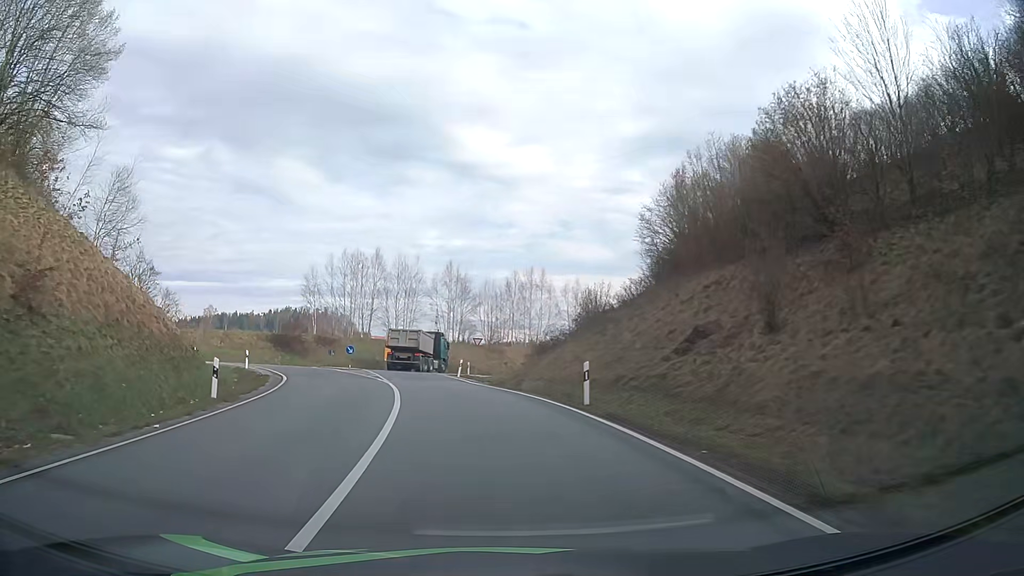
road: primary_link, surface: asphalt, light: Day
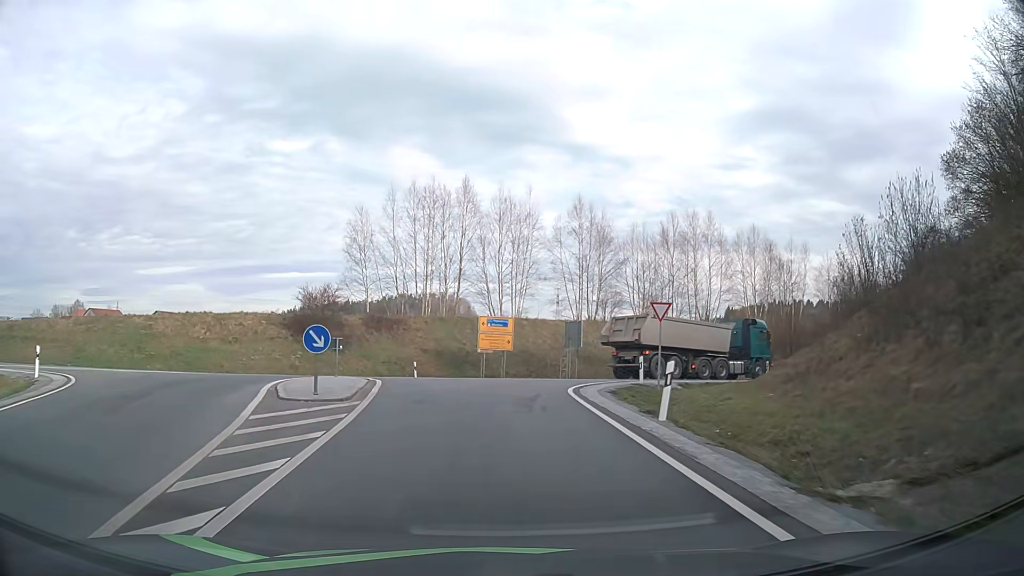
(-3.3, +29.0) m; -11°
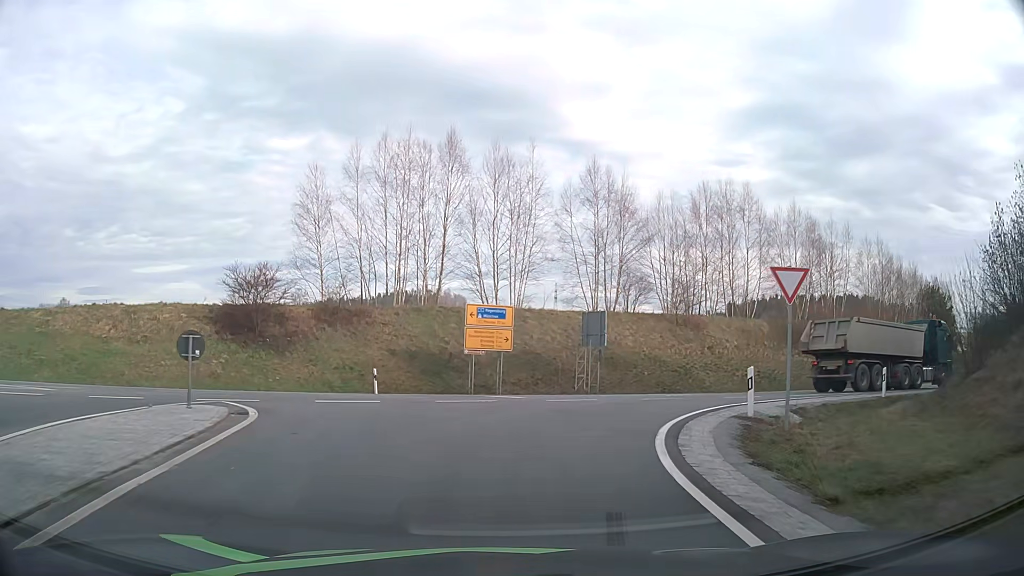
(0.0, +11.4) m; 0°
(0, +10) (+4, +19) (+11, +26) (+20, +31) (+29, +36) (+38, +41) (+46, +46) (+54, +52) (+62, +58) (+69, +65) m
